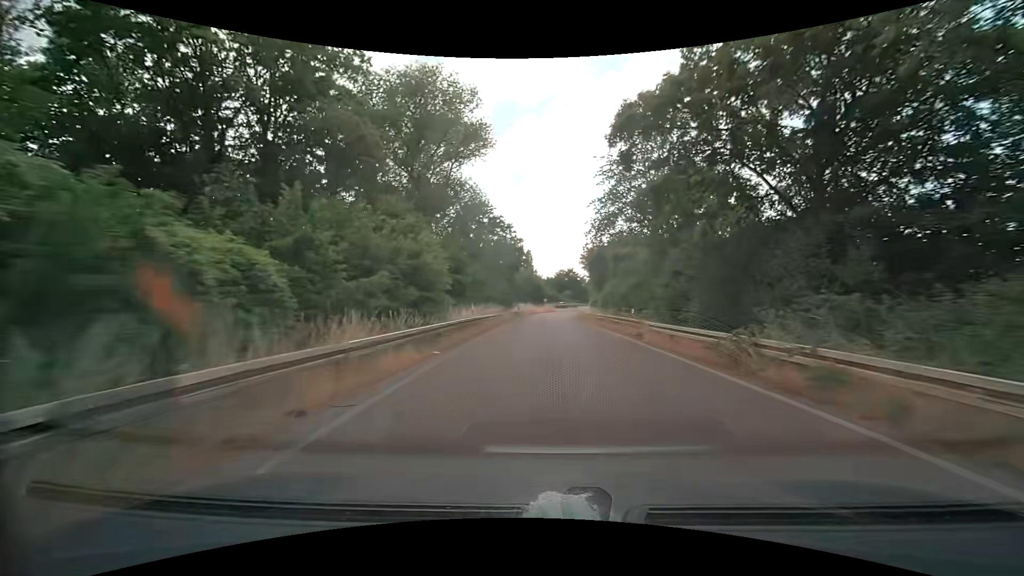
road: trunk_link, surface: asphalt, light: Day
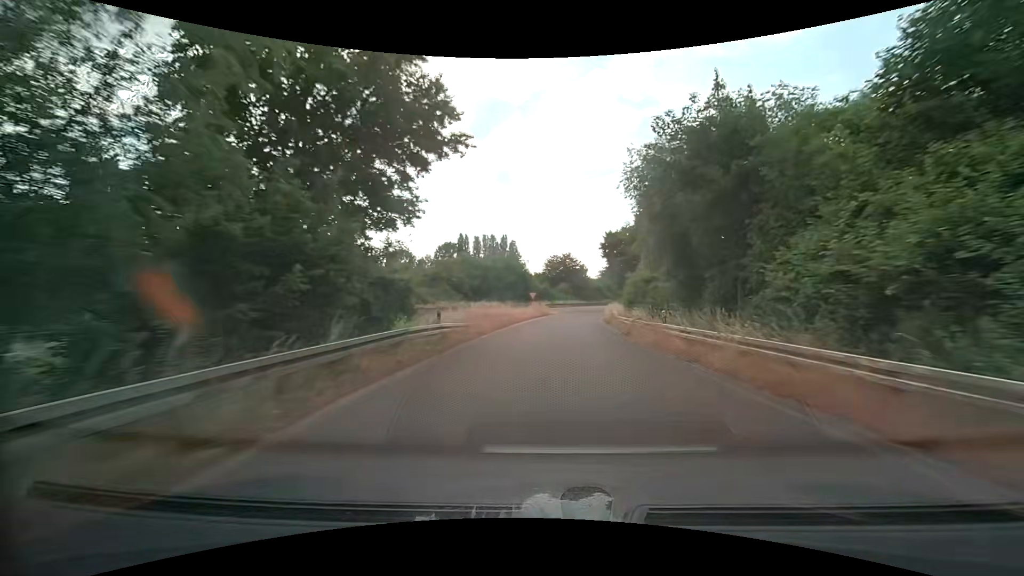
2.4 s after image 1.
(+0.1, +43.8) m; +1°
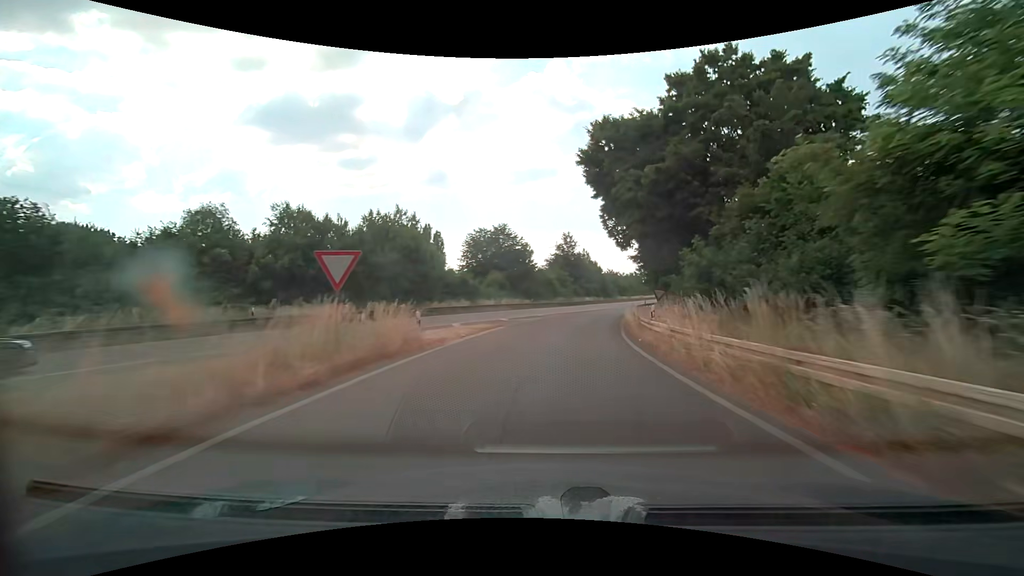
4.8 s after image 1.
(+2.0, +43.8) m; +7°
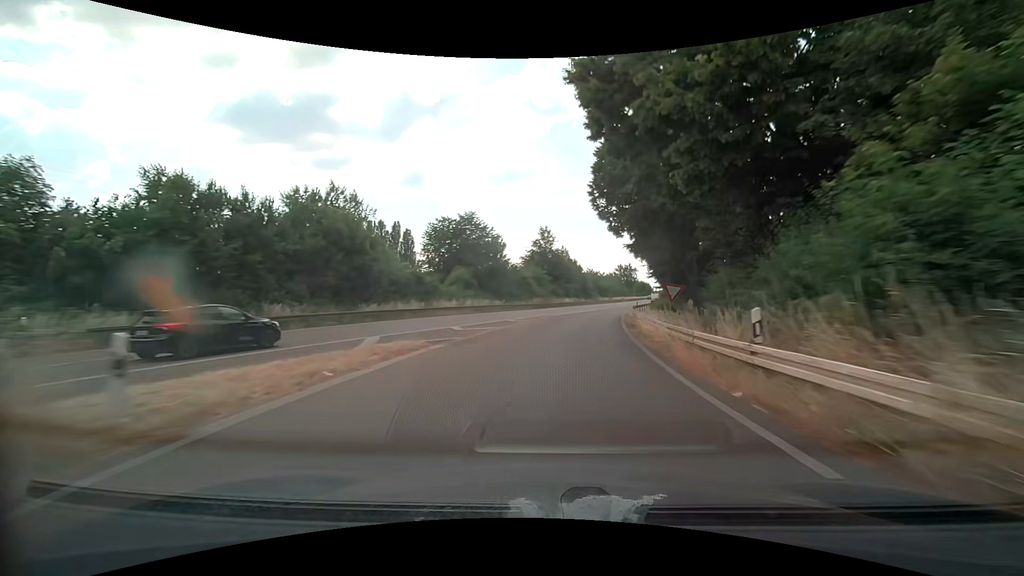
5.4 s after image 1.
(+0.2, +10.9) m; +3°
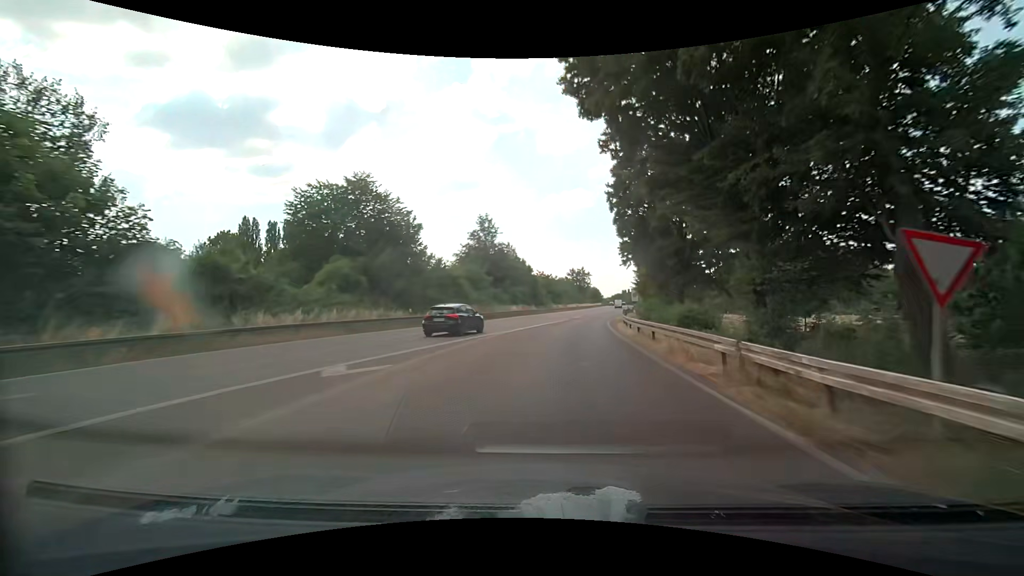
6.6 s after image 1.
(+0.9, +21.9) m; +6°
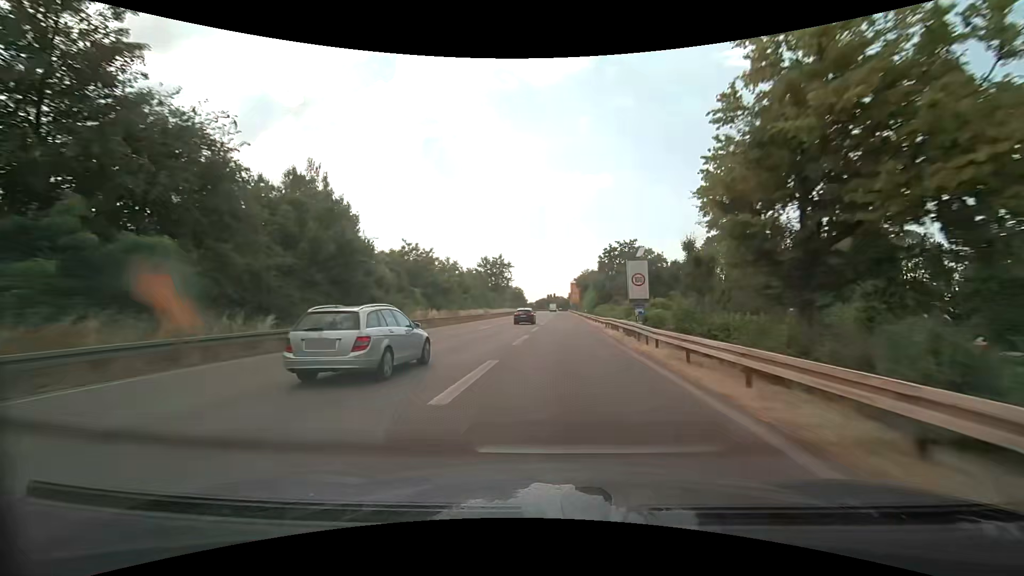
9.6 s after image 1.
(+5.5, +58.6) m; +8°
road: trunk
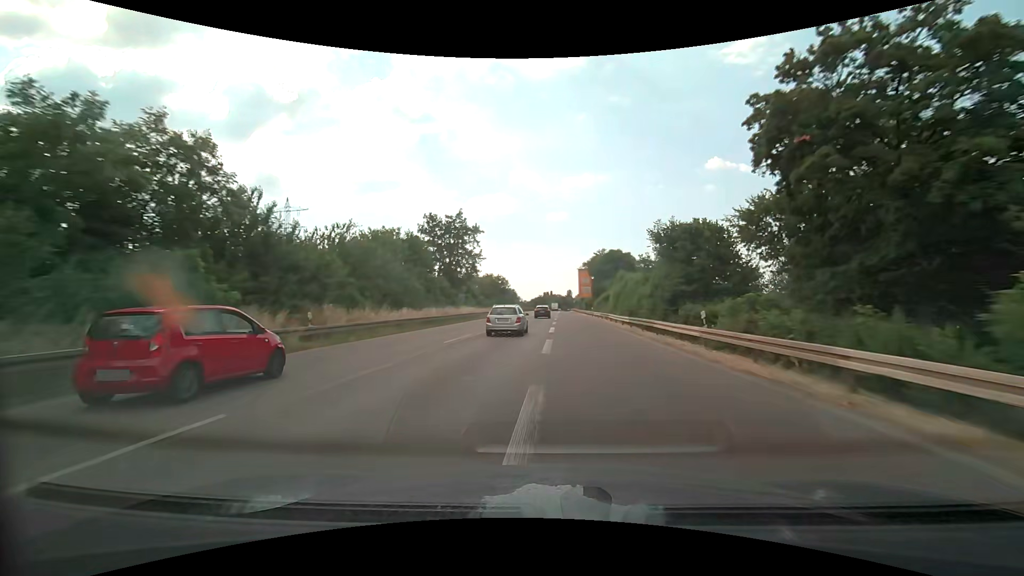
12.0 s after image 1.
(+0.7, +52.8) m; +1°
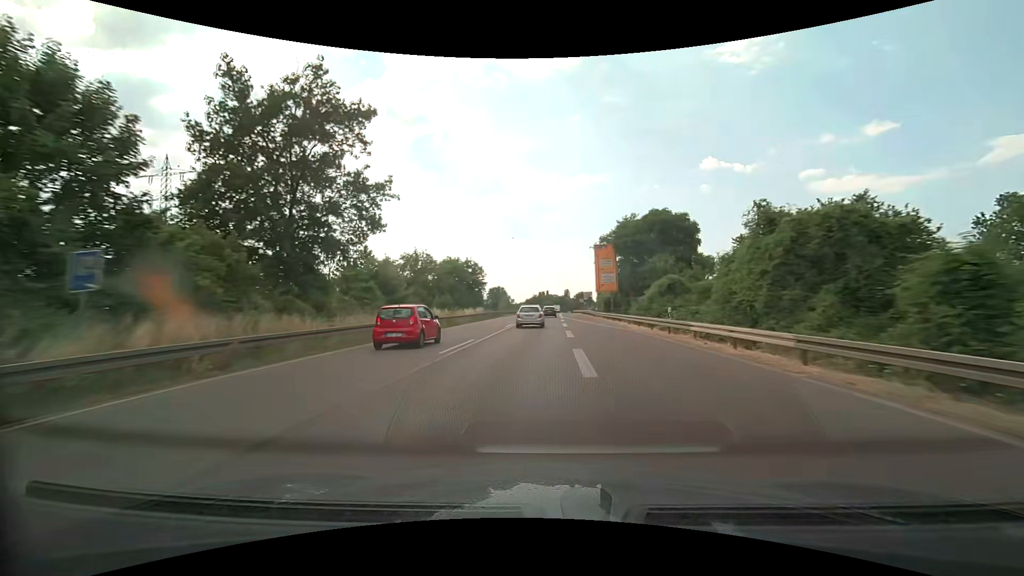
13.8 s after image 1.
(+0.1, +41.2) m; +1°
(0, +10) (0, +20) (0, +30) (0, +40) (+1, +50) (+1, +60) (+1, +70) (+1, +80) (+1, +90) (+2, +100) m
